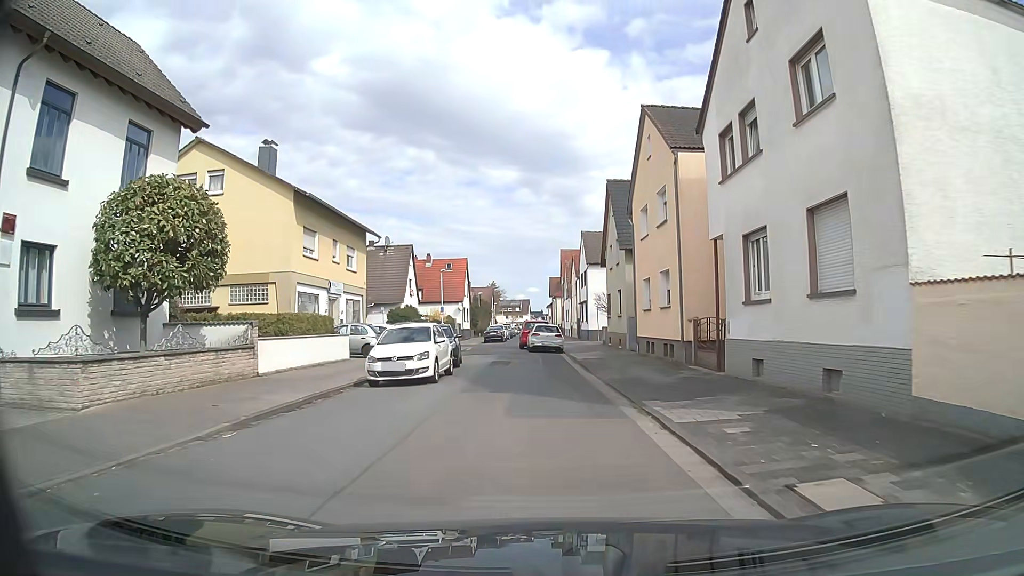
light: Day
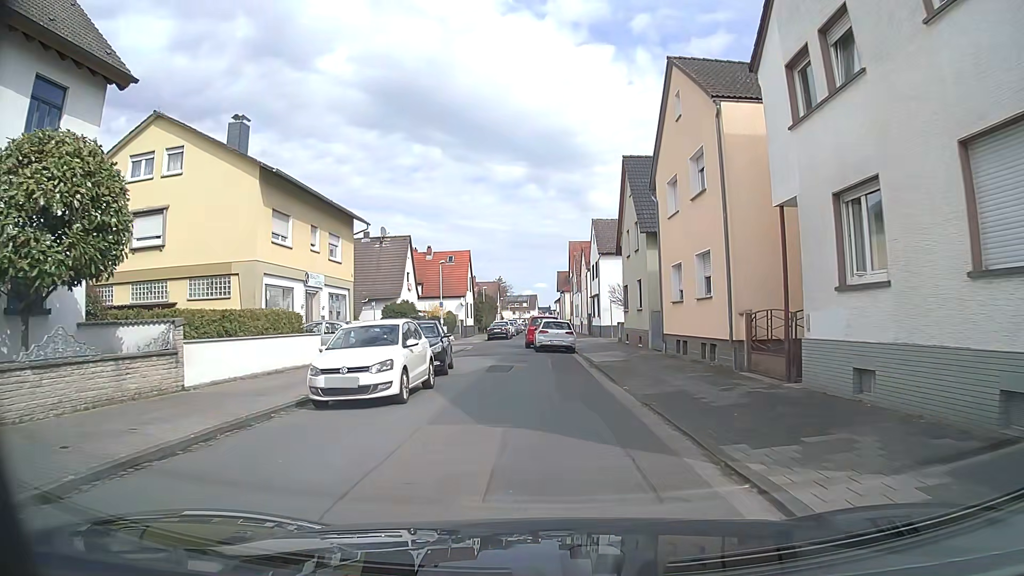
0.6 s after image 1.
(0.0, +4.6) m; -1°
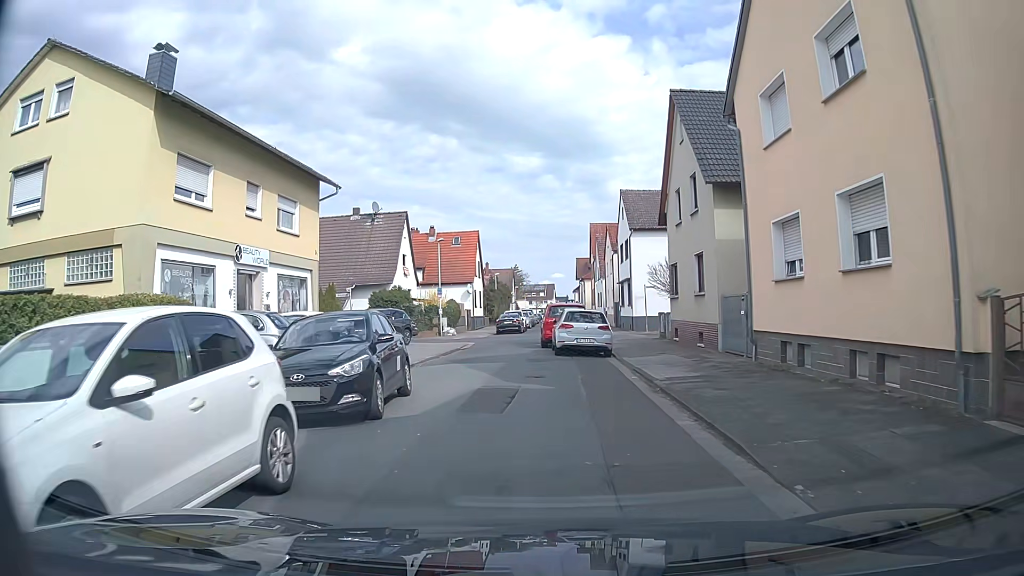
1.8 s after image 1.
(0.0, +8.8) m; -1°
